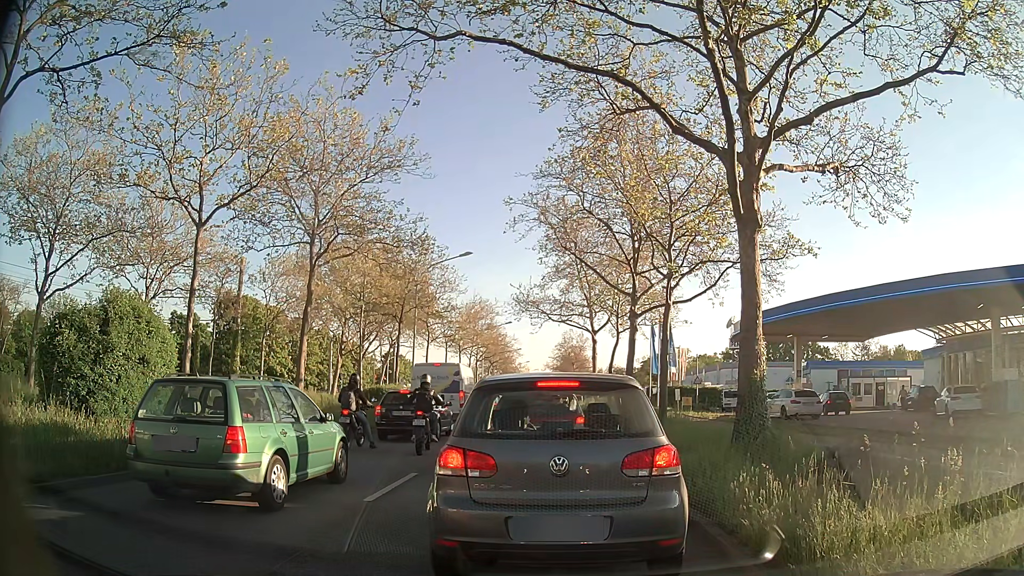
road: primary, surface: asphalt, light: Day
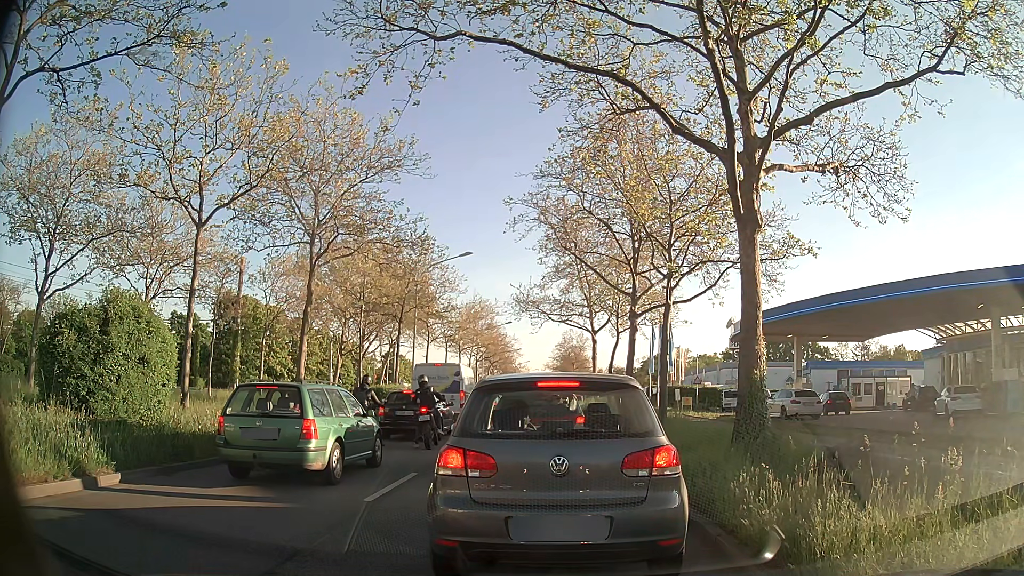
(0.0, 0.0) m; 0°
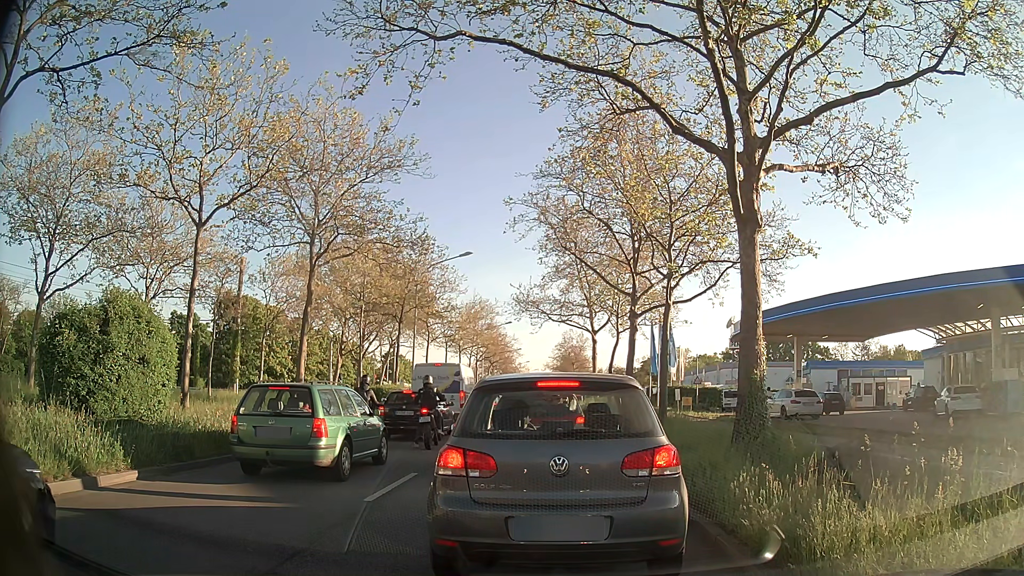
(0.0, 0.0) m; 0°
